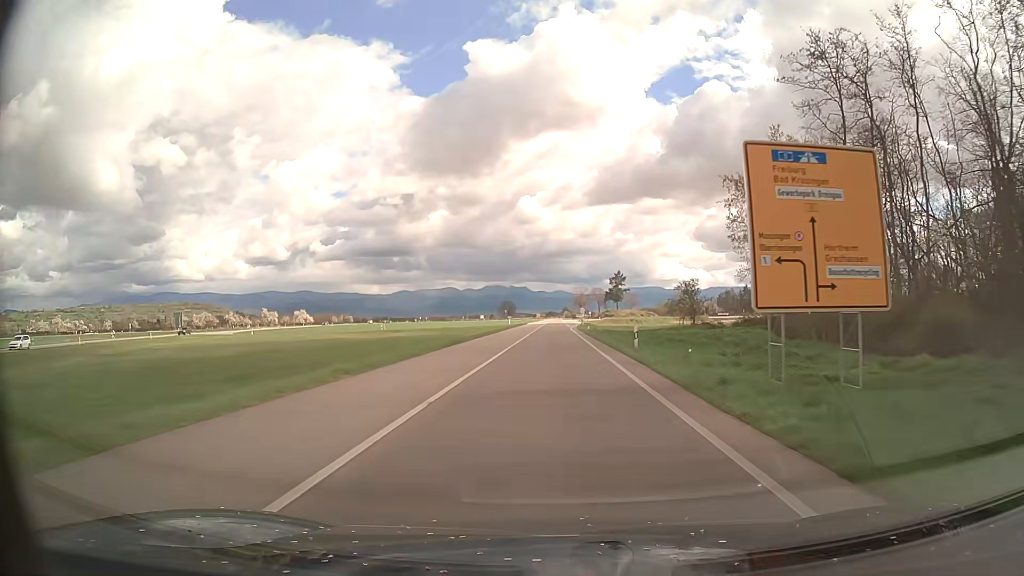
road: primary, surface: asphalt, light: Day
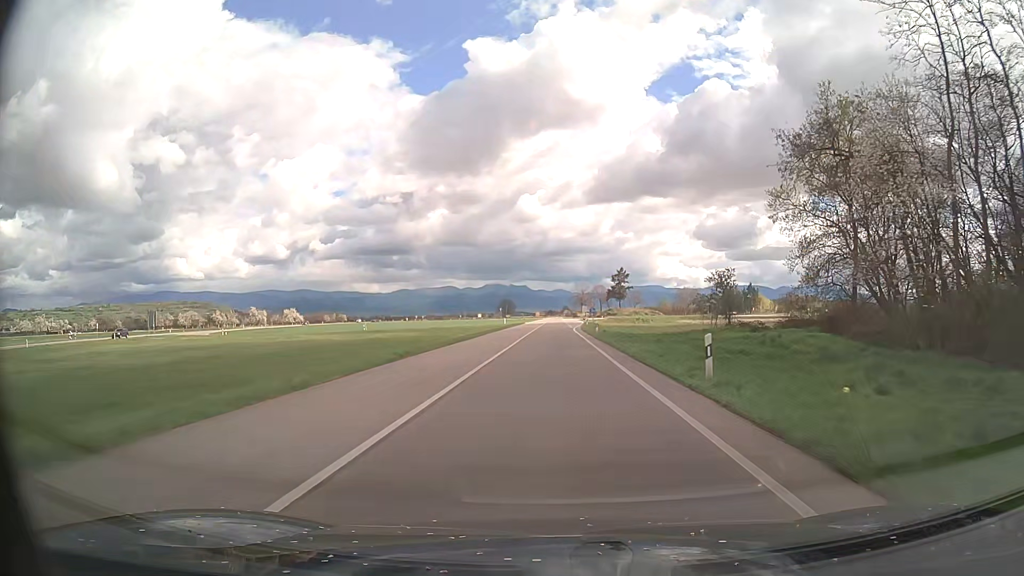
(0.0, +11.7) m; 0°
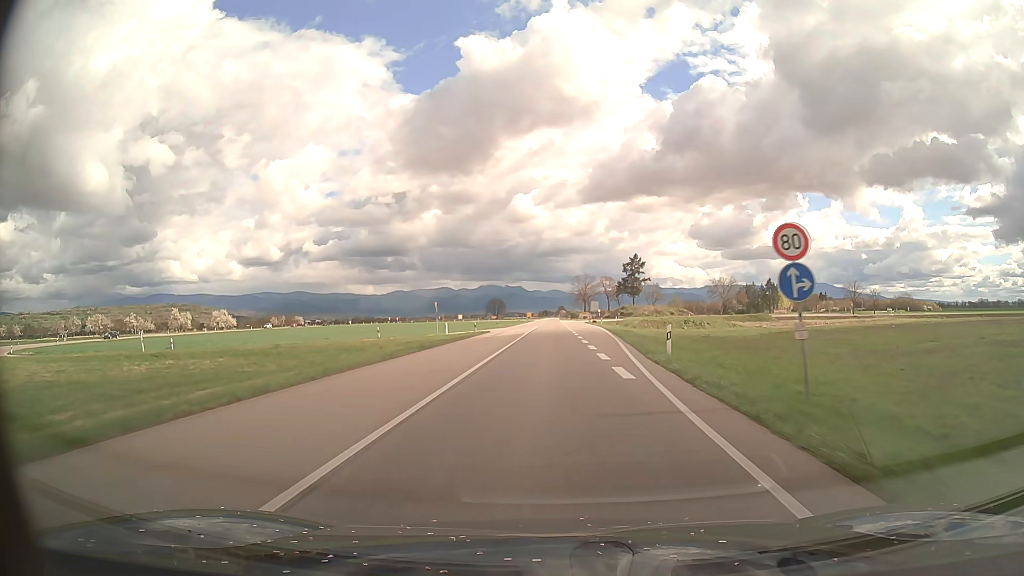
(0.0, +59.1) m; 0°
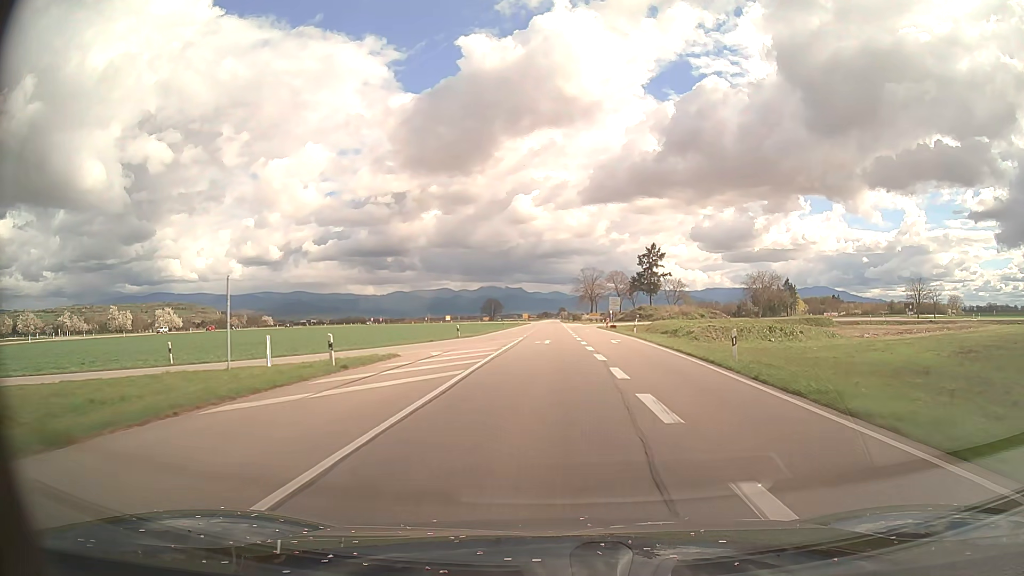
(+0.1, +36.0) m; 0°
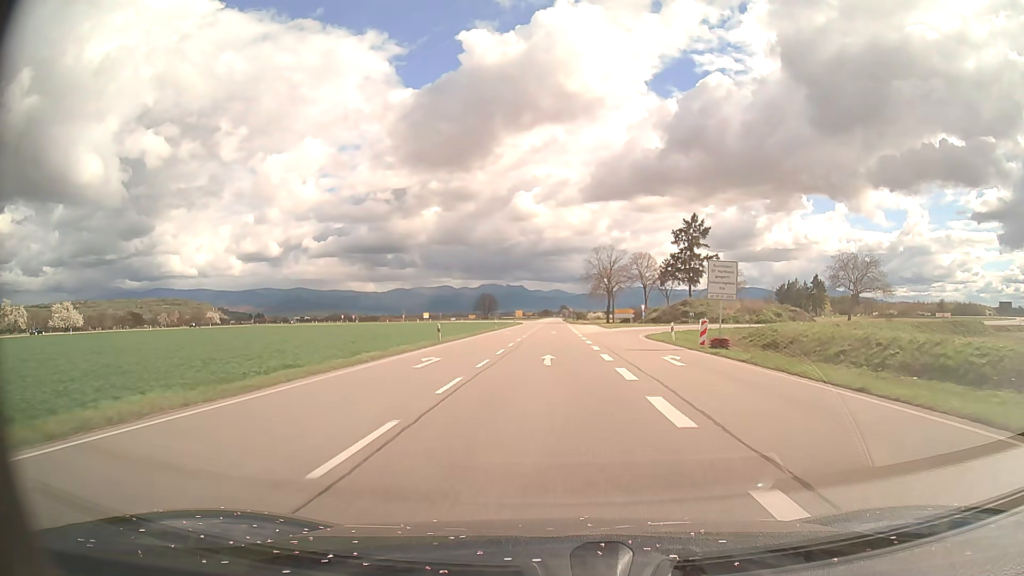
(0.0, +48.4) m; 0°
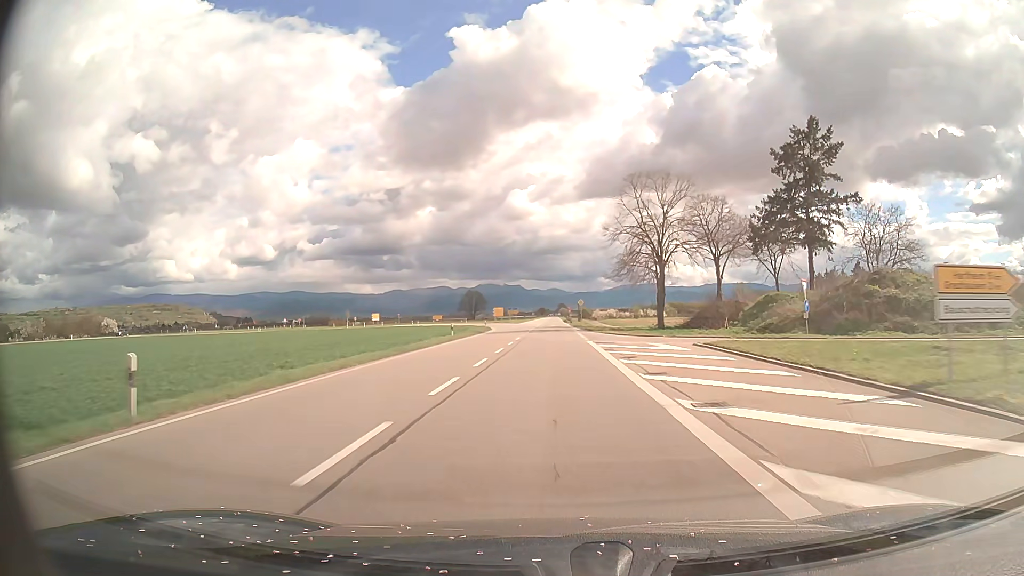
(+0.2, +60.6) m; 0°
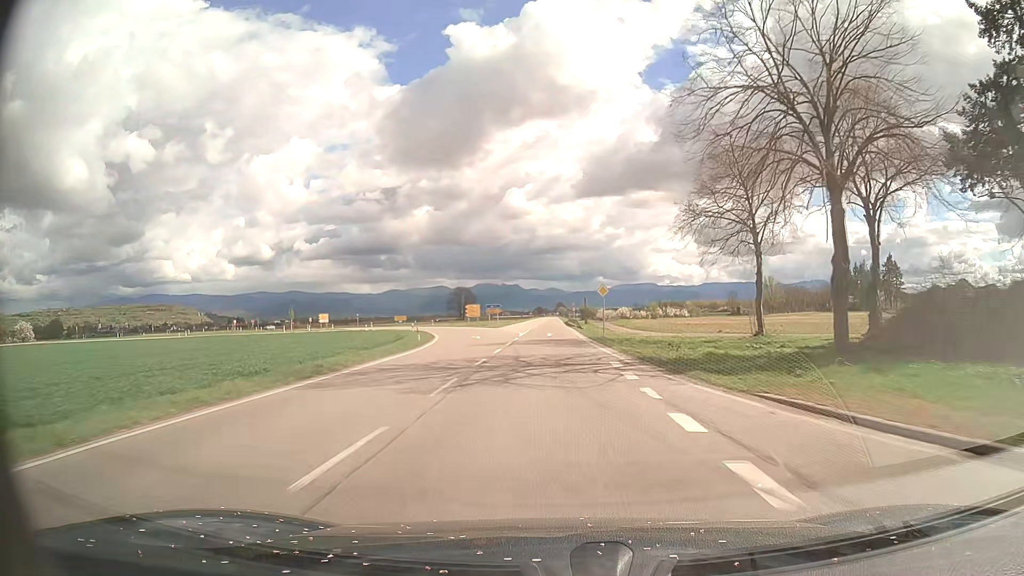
(+0.1, +36.4) m; 0°
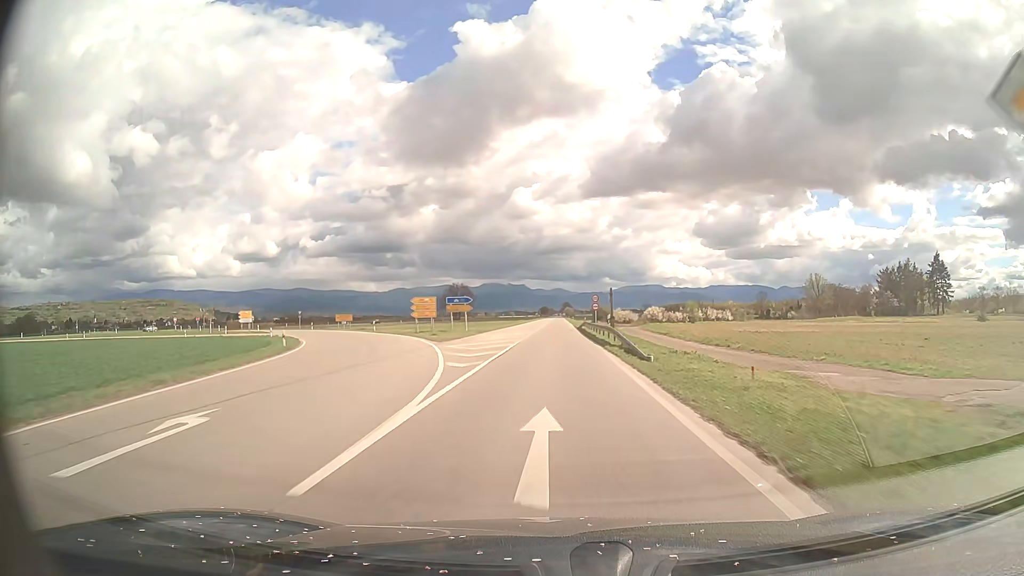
(-0.2, +36.2) m; -1°
(0, +10) (0, +20) (0, +30) (0, +40) (0, +50) (0, +60) (0, +70) (0, +80) (+1, +90) (+1, +100) m
